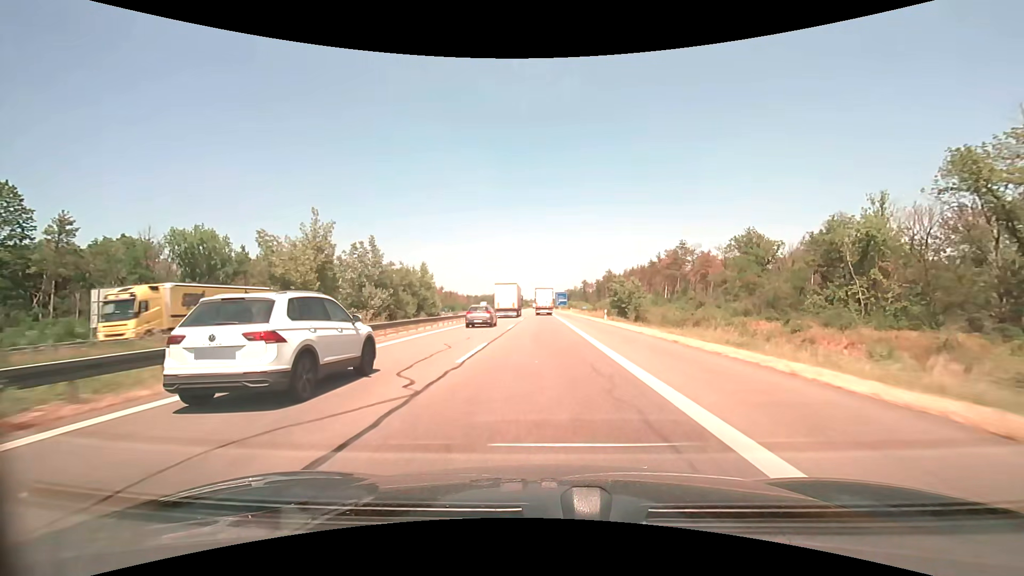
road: motorway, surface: asphalt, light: Day
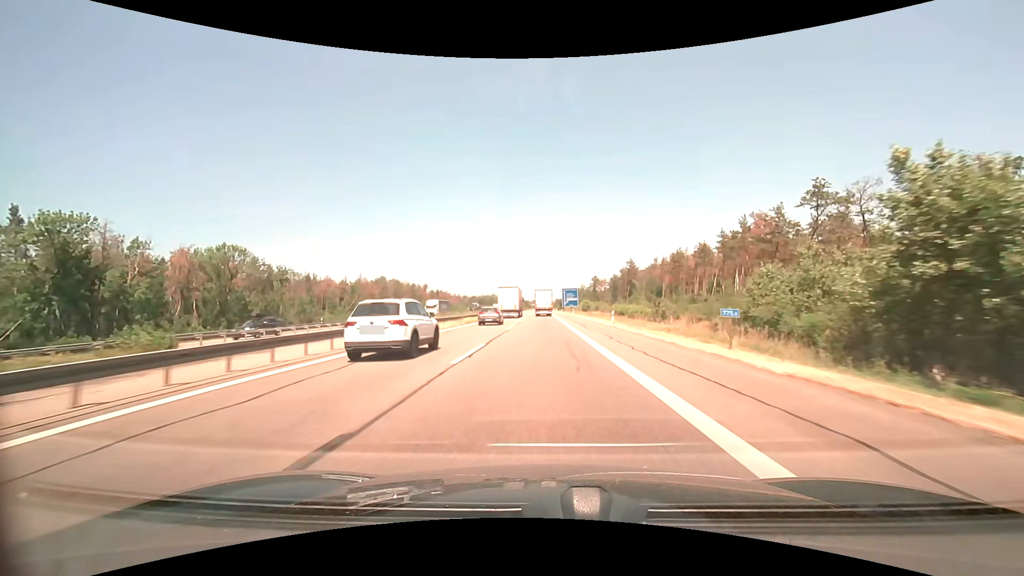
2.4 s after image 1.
(-0.1, +54.1) m; 0°
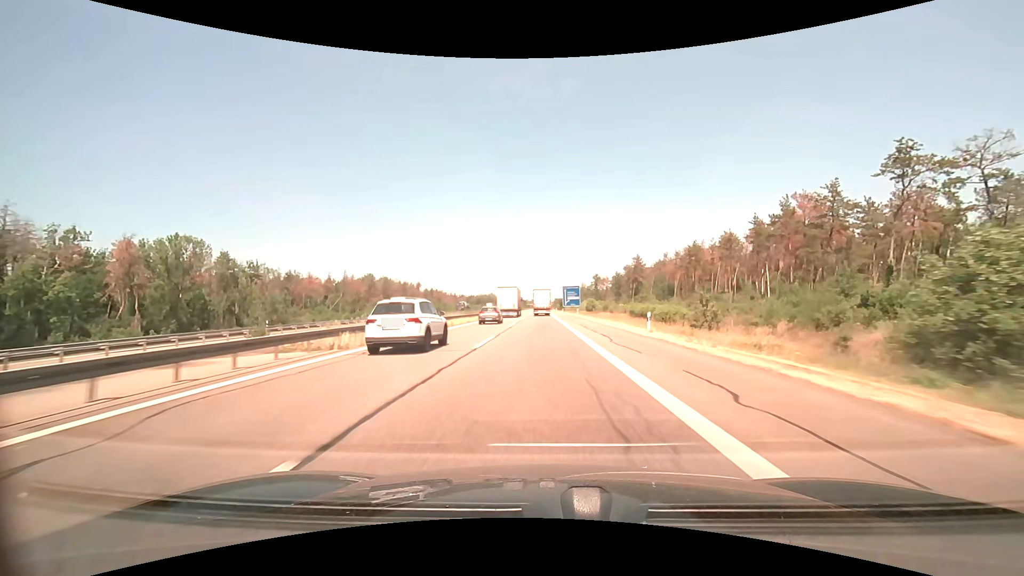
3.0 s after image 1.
(0.0, +13.7) m; 0°
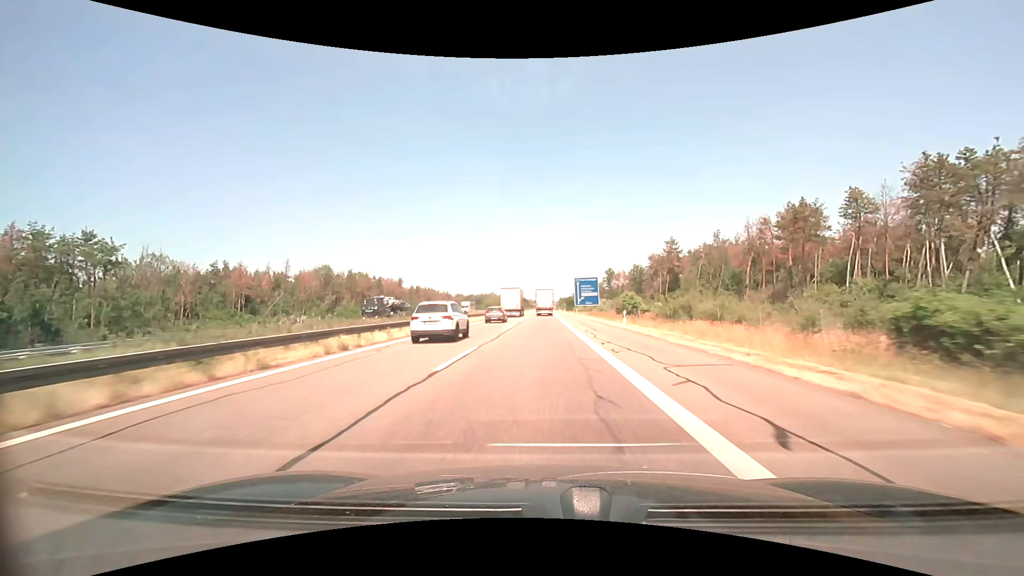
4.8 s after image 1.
(-0.1, +41.7) m; 0°
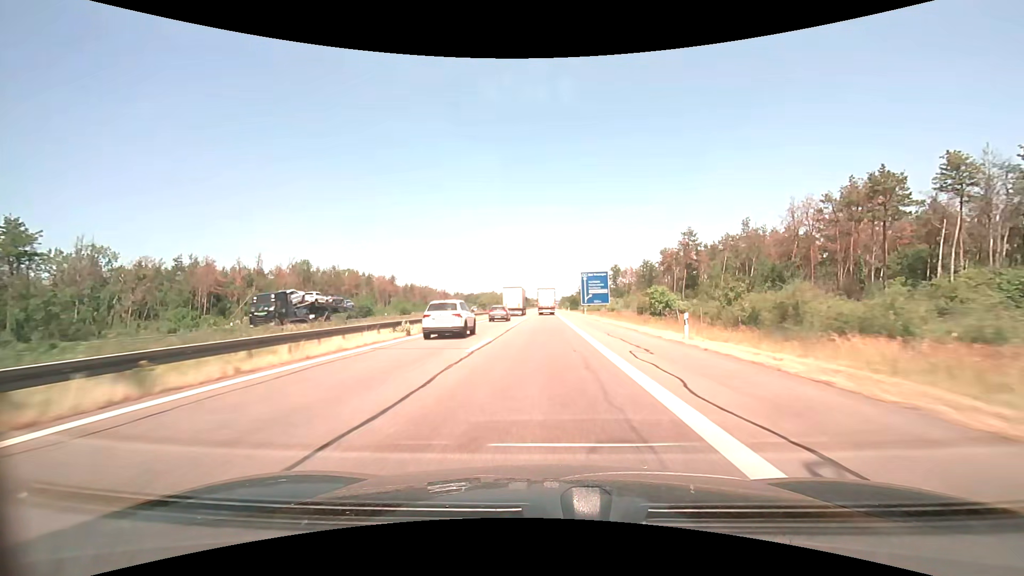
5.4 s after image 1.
(0.0, +14.1) m; 0°
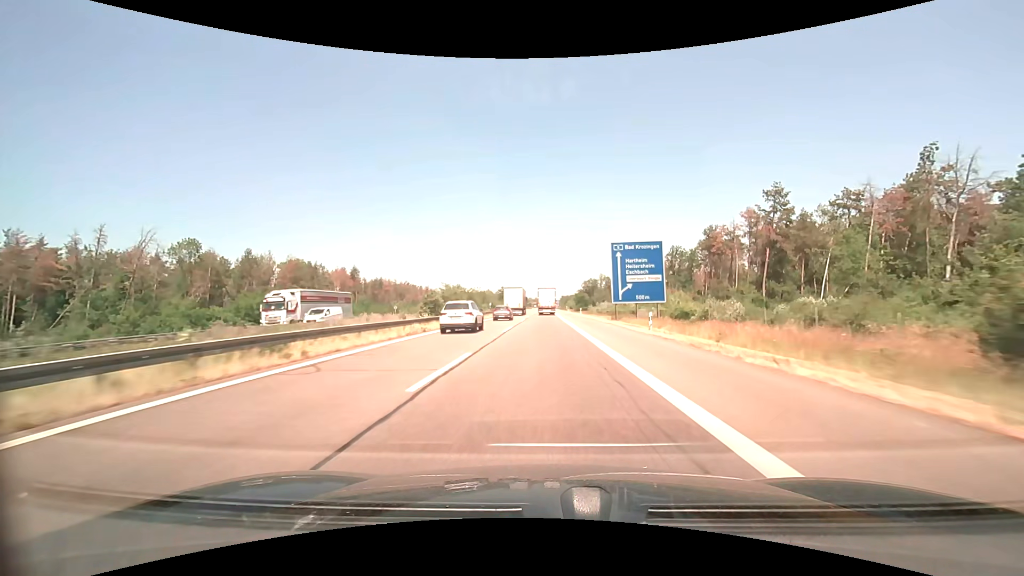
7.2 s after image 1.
(0.0, +42.8) m; 0°
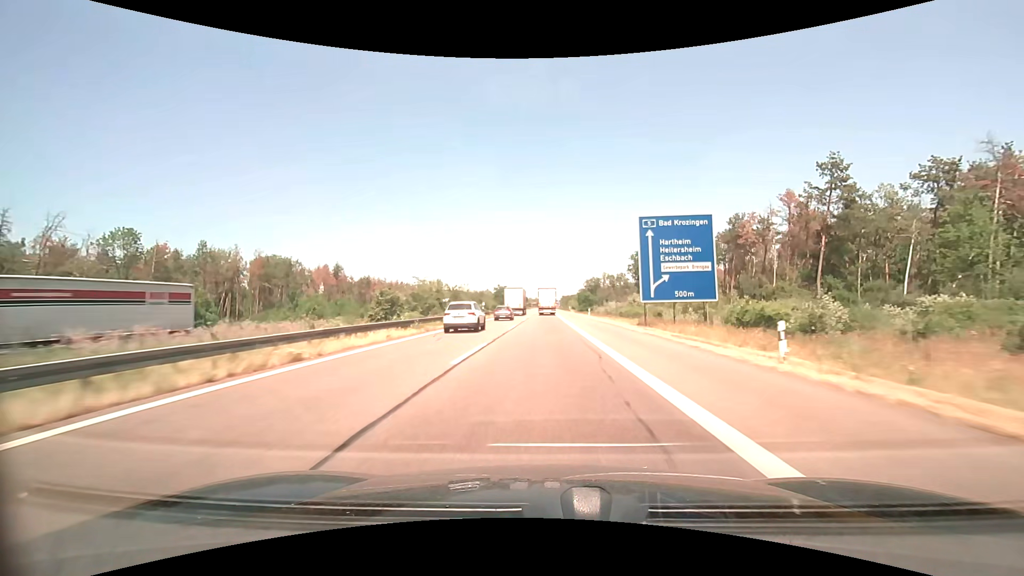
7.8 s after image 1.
(0.0, +14.4) m; 0°
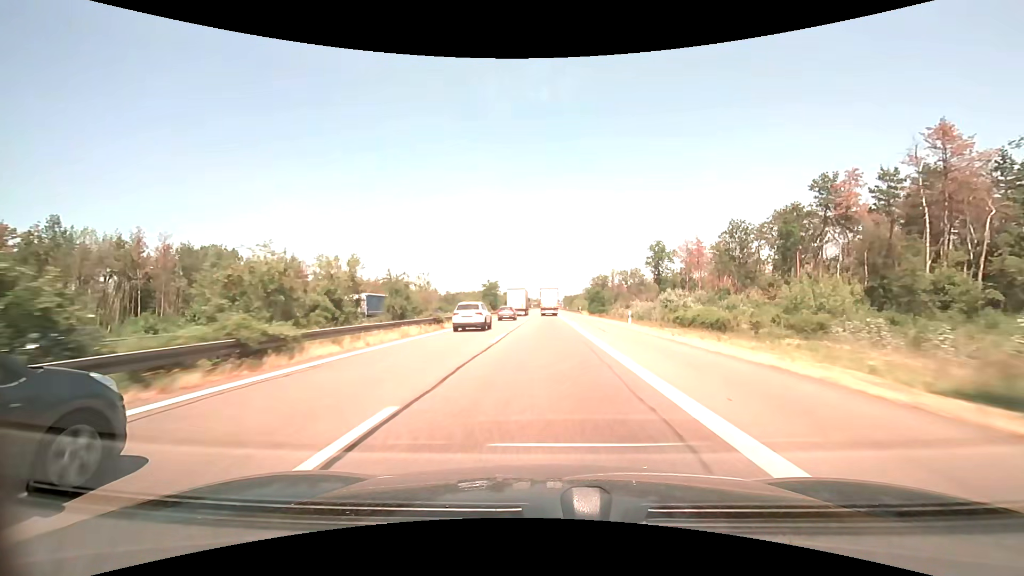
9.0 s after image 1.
(-0.1, +28.9) m; 0°
(0, +10) (0, +20) (0, +30) (0, +40) (0, +50) (0, +60) (0, +70) (0, +80) (0, +90) (0, +100) m
